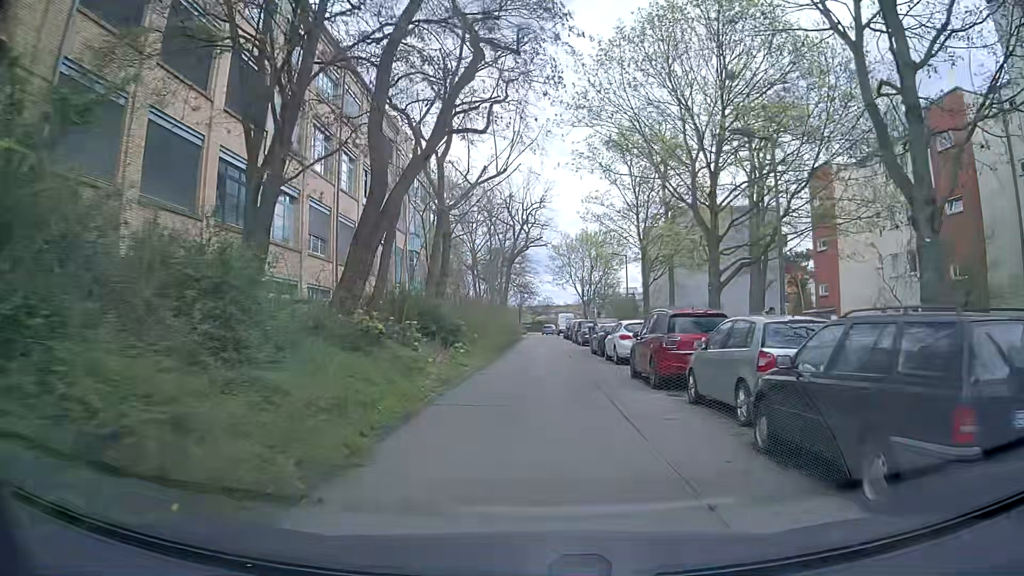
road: residential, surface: asphalt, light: Day
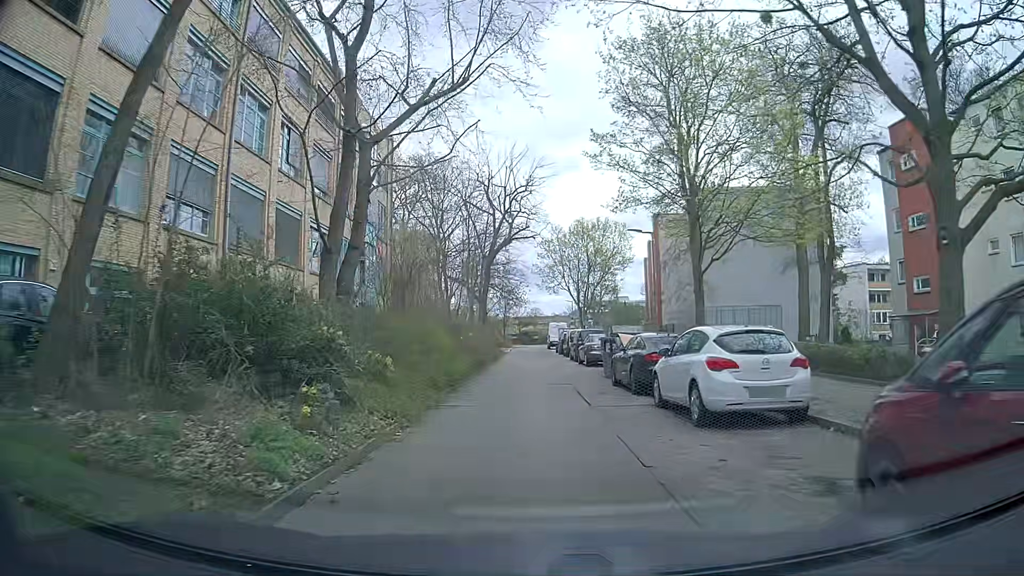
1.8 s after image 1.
(+0.1, +12.9) m; +2°
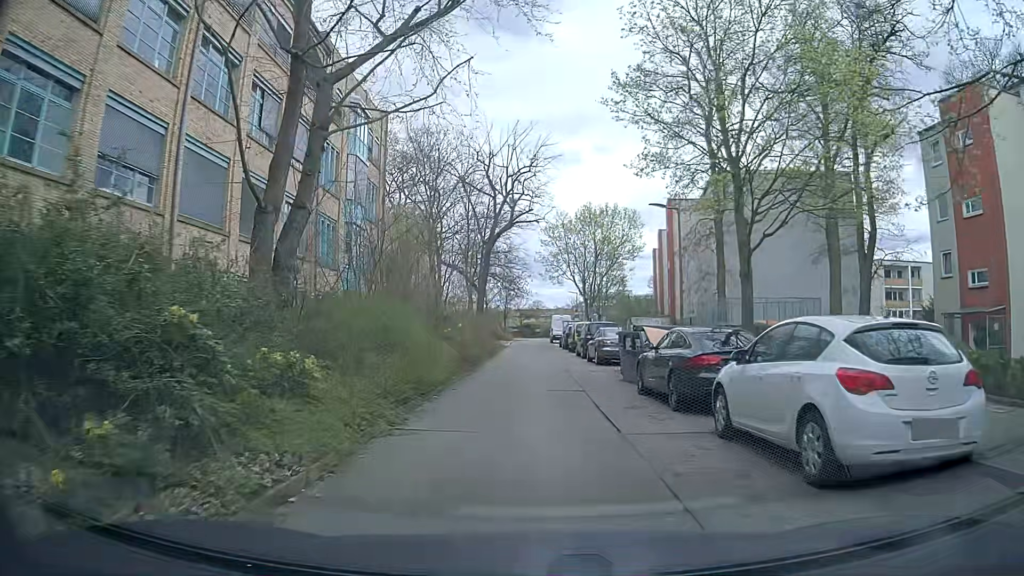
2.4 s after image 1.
(-0.1, +4.3) m; -1°
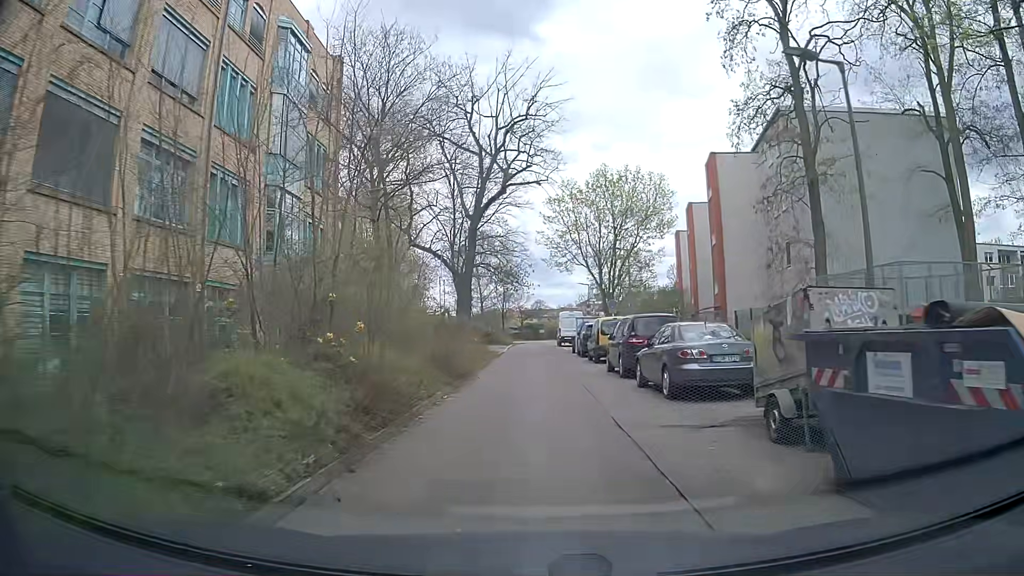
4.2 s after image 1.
(-0.1, +12.9) m; -1°
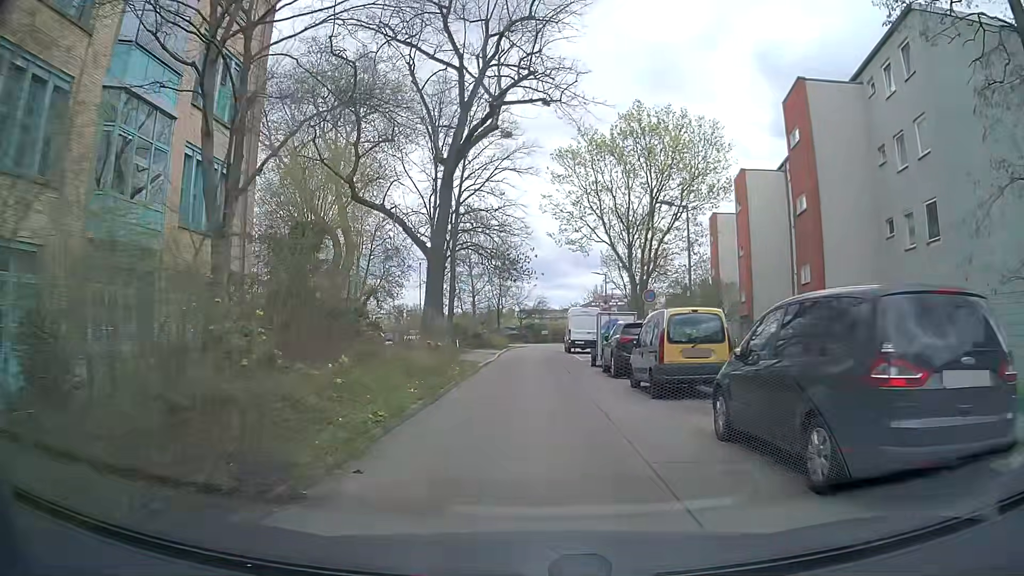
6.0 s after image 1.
(+0.1, +13.1) m; 0°
